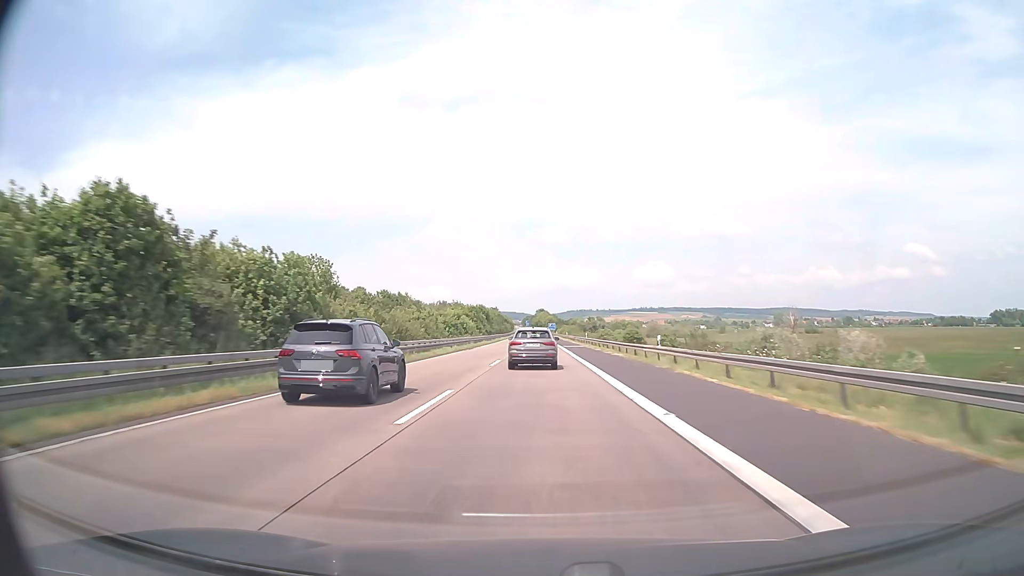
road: motorway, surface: asphalt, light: Day
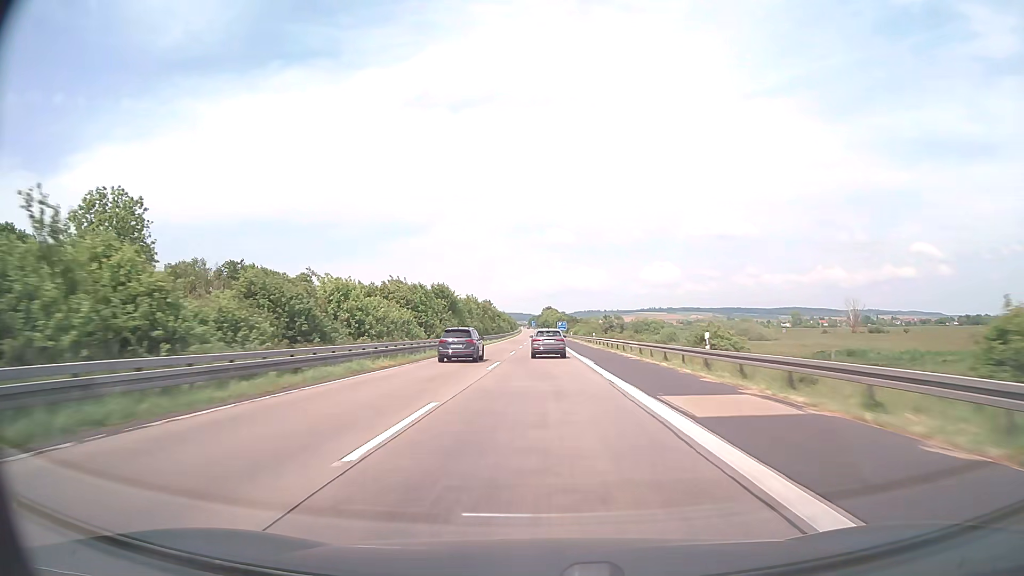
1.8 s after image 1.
(-0.3, +57.0) m; -1°
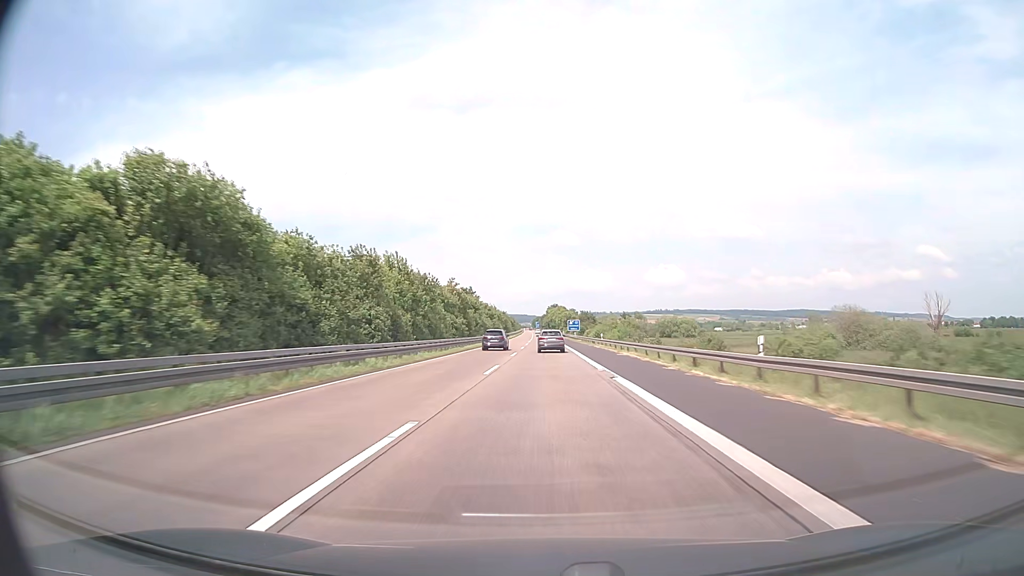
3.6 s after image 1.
(-0.2, +56.9) m; 0°
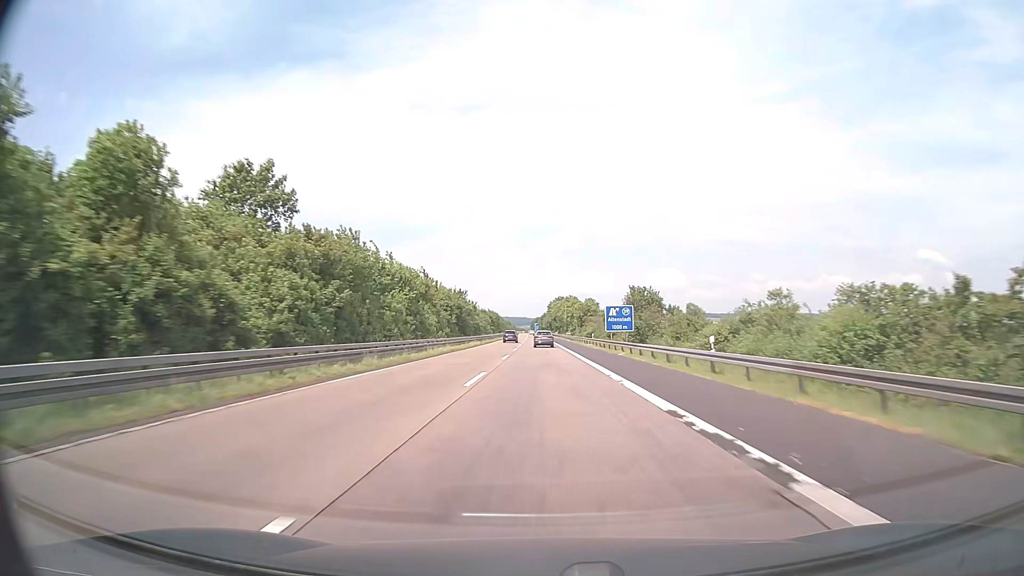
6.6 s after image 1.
(-0.4, +95.0) m; 0°
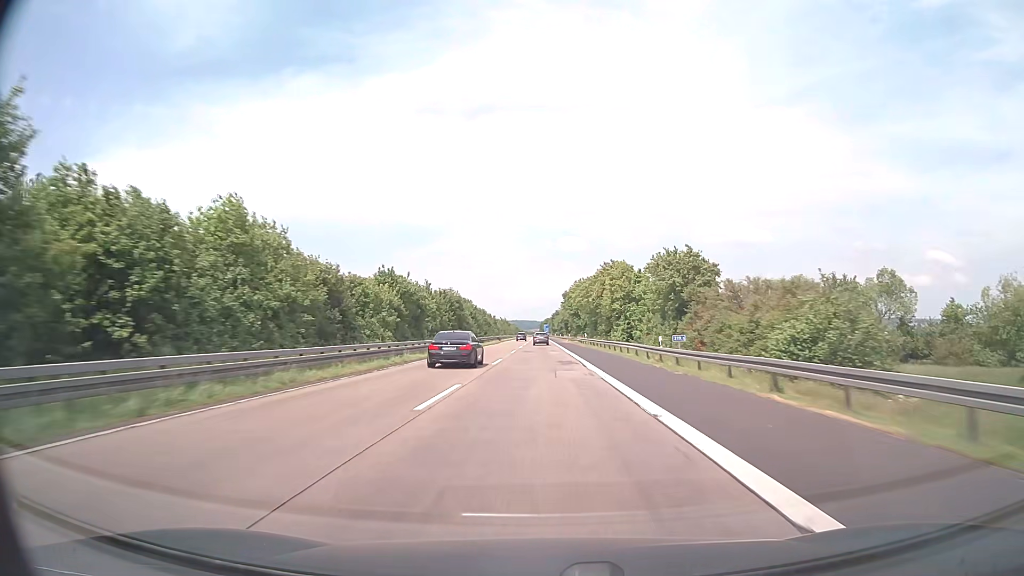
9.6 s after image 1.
(-0.5, +95.0) m; -1°
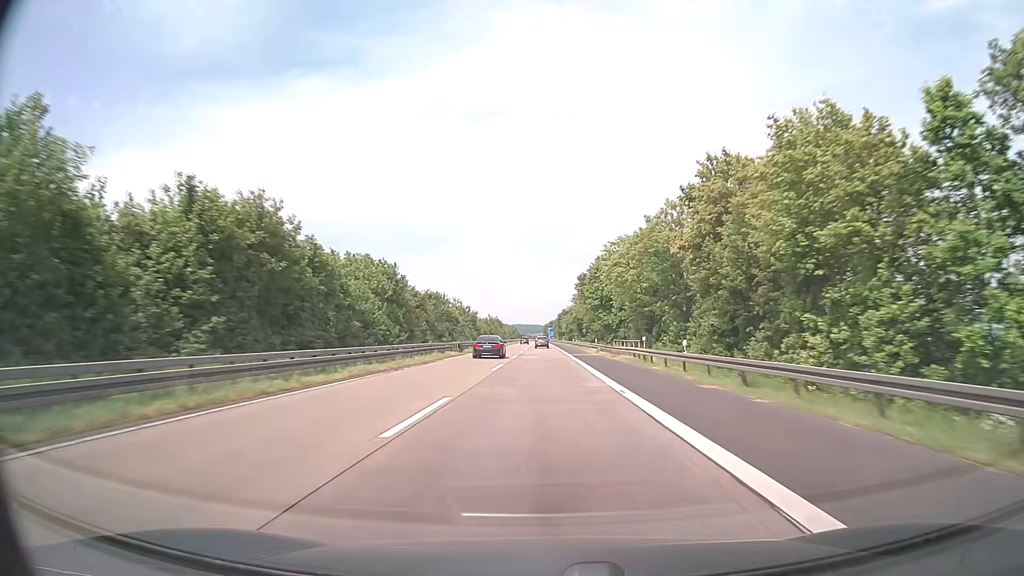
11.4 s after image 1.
(-0.2, +57.0) m; 0°
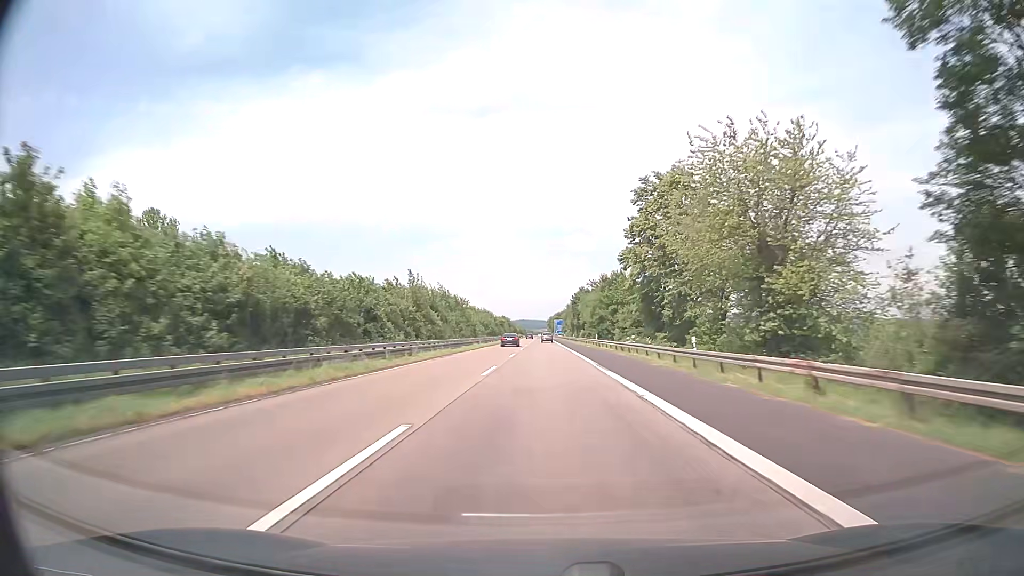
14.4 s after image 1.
(-0.4, +94.9) m; 0°
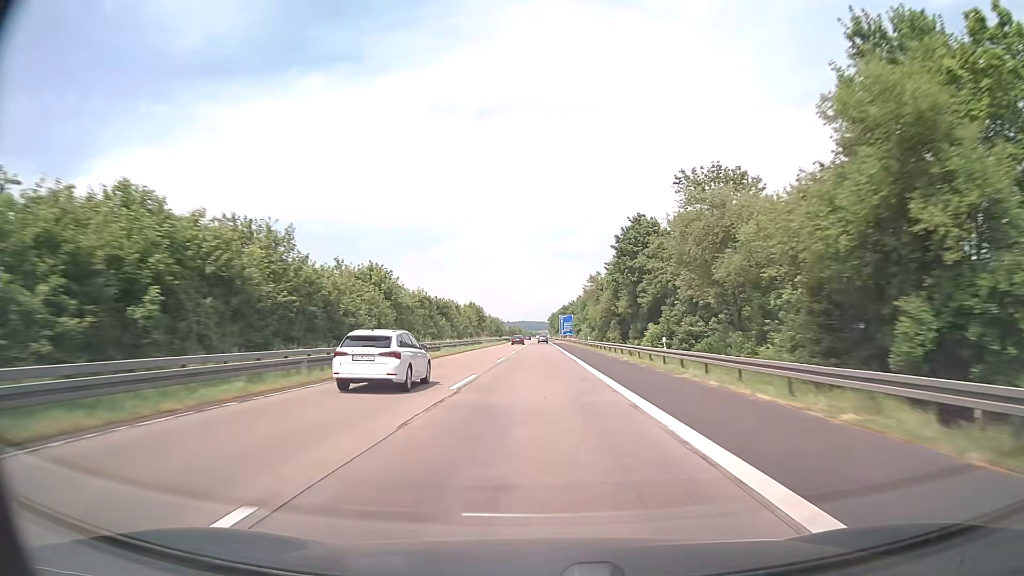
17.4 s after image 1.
(+0.3, +95.0) m; 0°
(0, +10) (0, +20) (0, +30) (0, +40) (0, +50) (0, +60) (0, +70) (0, +80) (0, +90) (-1, +100) m
